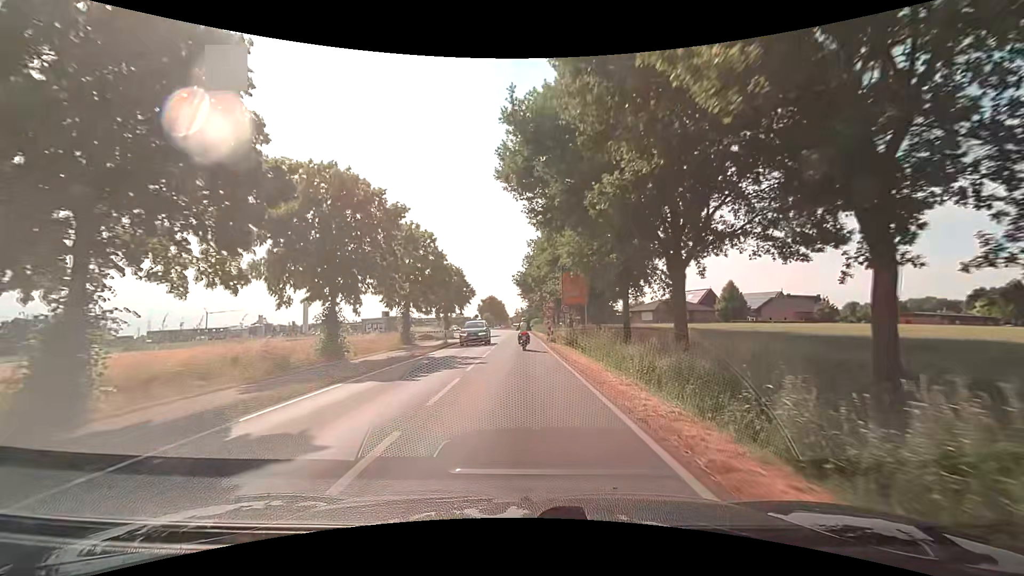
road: secondary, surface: asphalt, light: Day
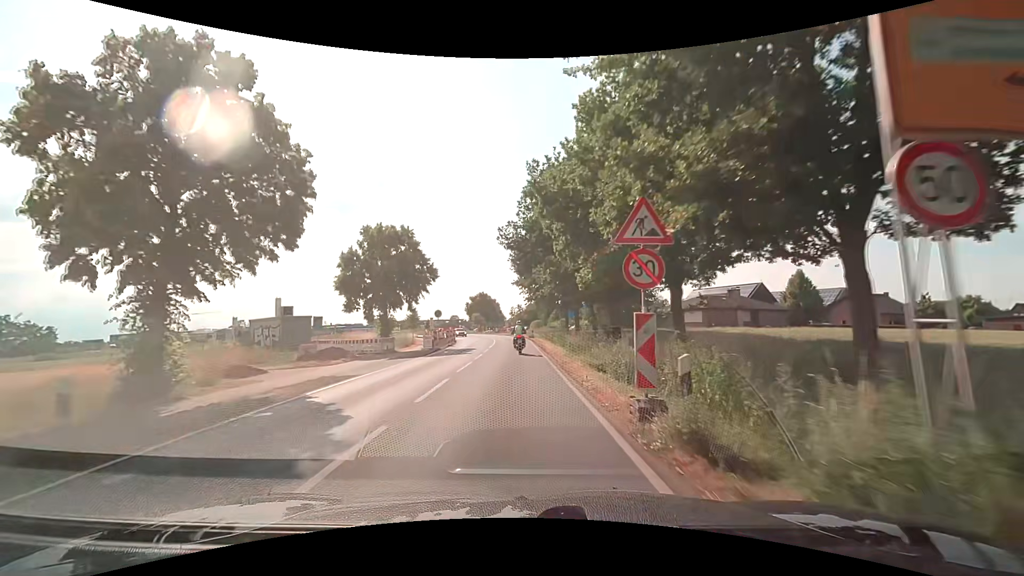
(+0.1, +29.4) m; 0°
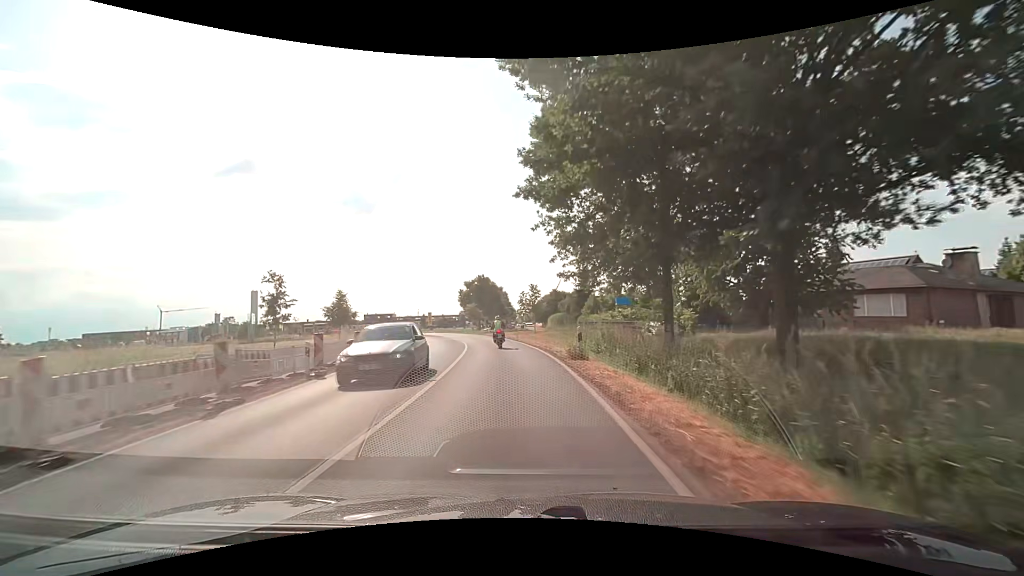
(-0.3, +36.3) m; -1°
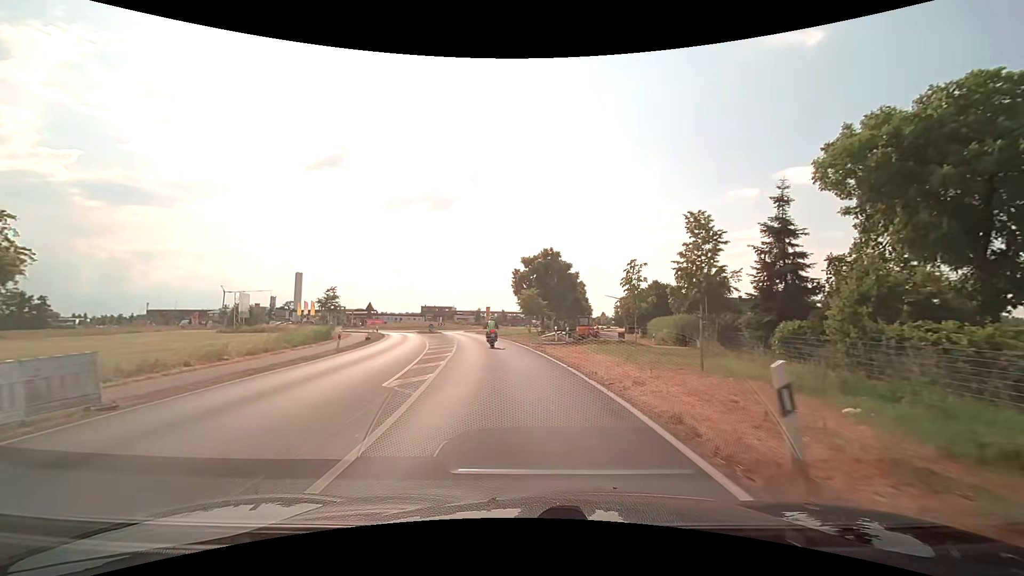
(-1.9, +34.0) m; -8°
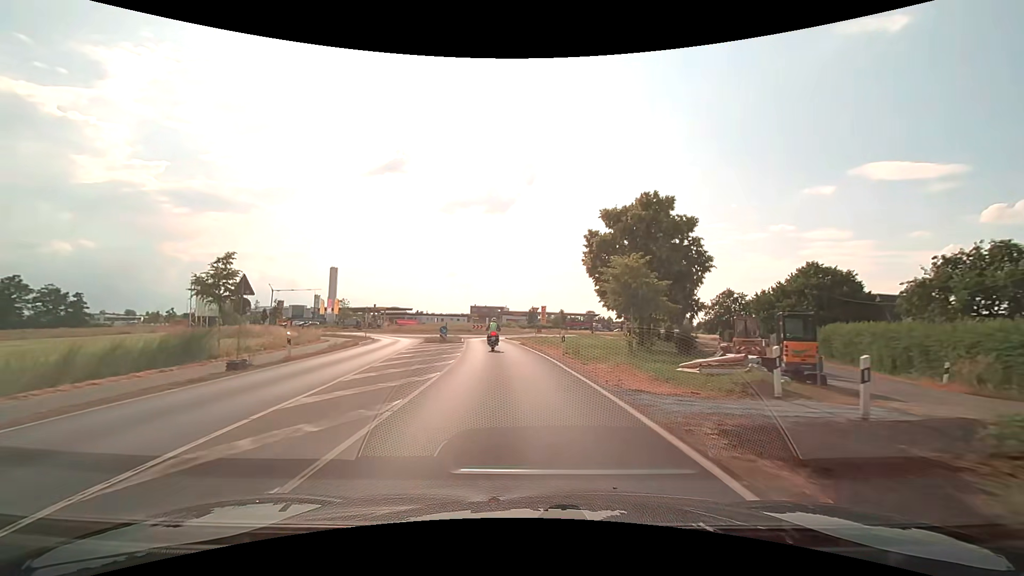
(-1.4, +26.9) m; -6°
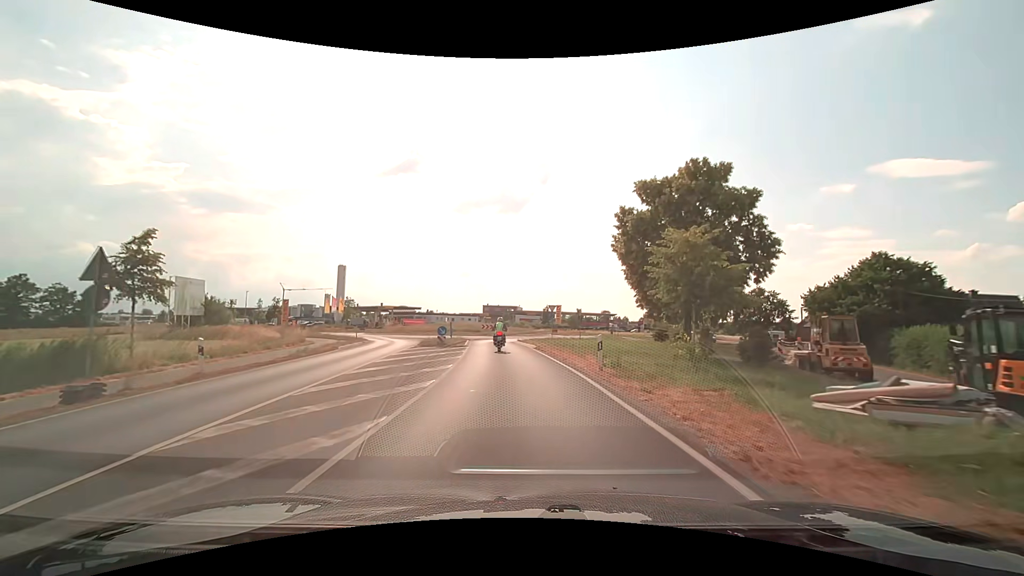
(-0.1, +6.6) m; -1°
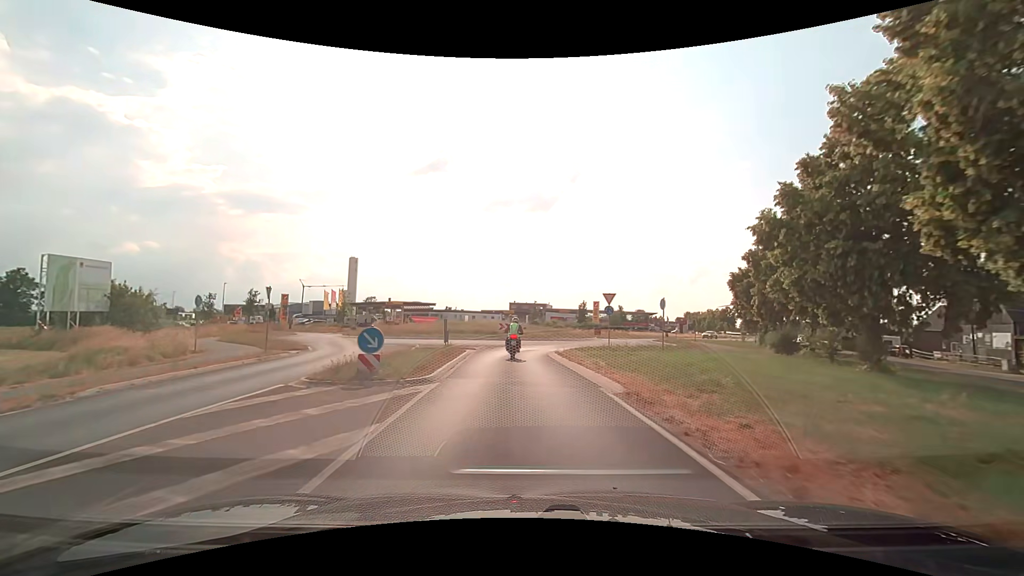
(-0.7, +18.6) m; -3°
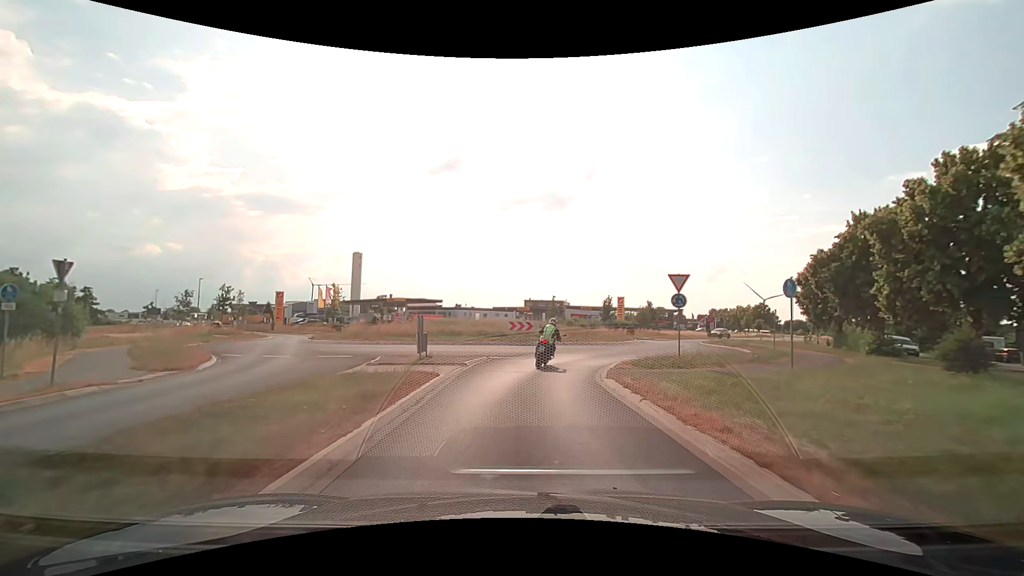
(-0.2, +11.1) m; -1°
(0, +10) (+1, +20) (+5, +29) (+11, +37) (+12, +47) (+7, +55) (-2, +59) (-12, +62) (-21, +65) (-30, +71) m
